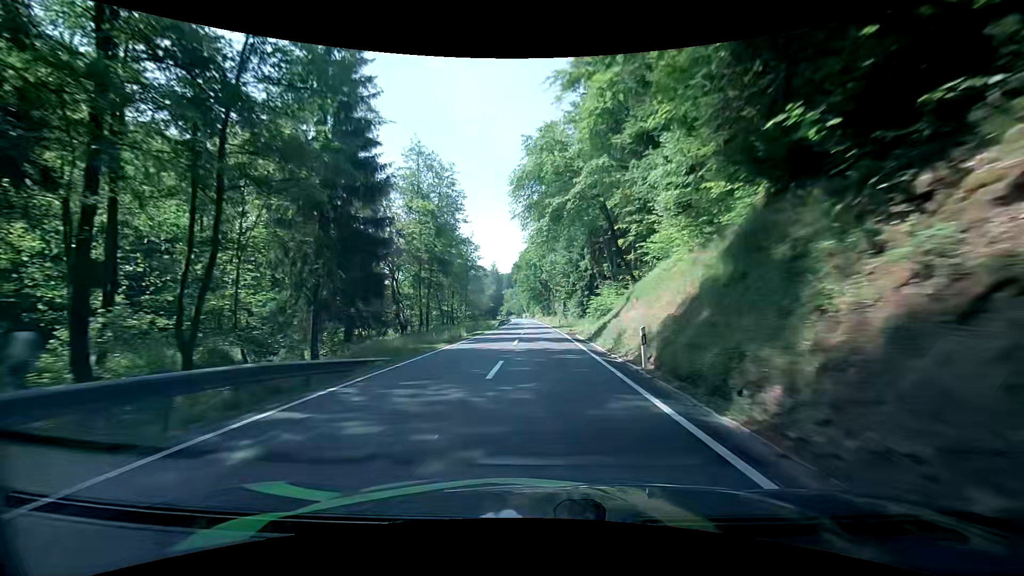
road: secondary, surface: asphalt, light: Day
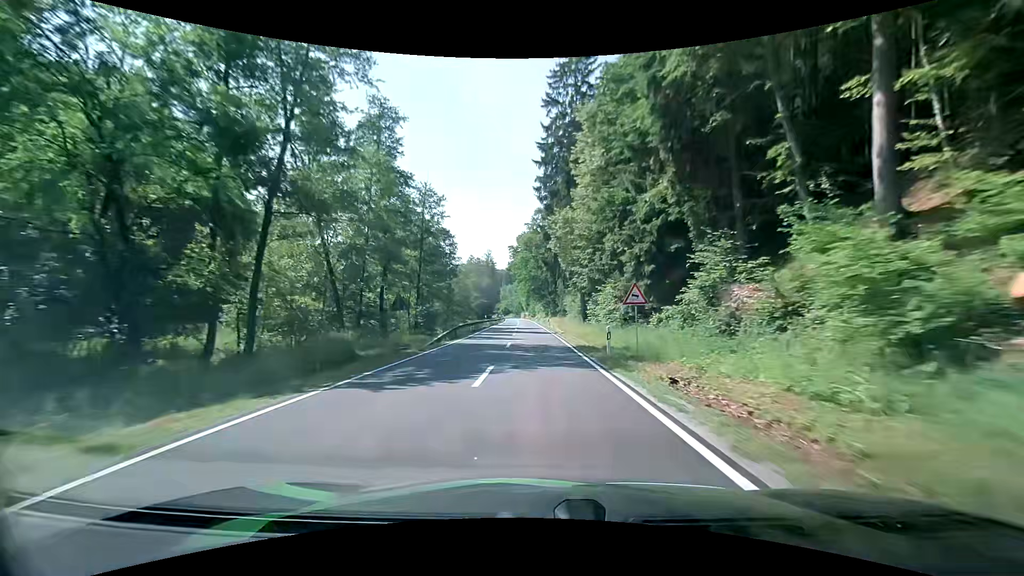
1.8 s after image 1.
(+0.2, +37.1) m; 0°
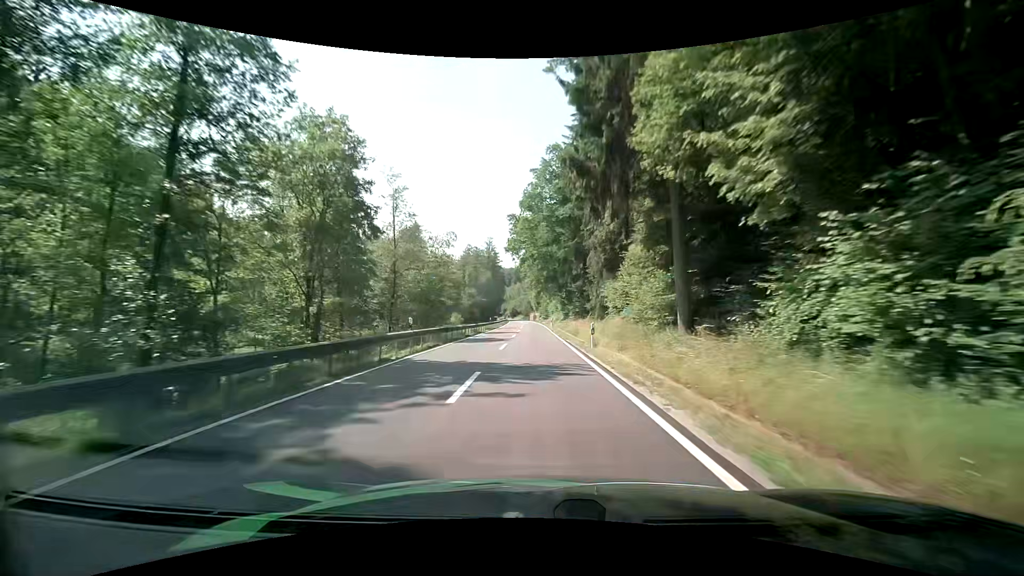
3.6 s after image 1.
(-0.1, +38.1) m; -1°
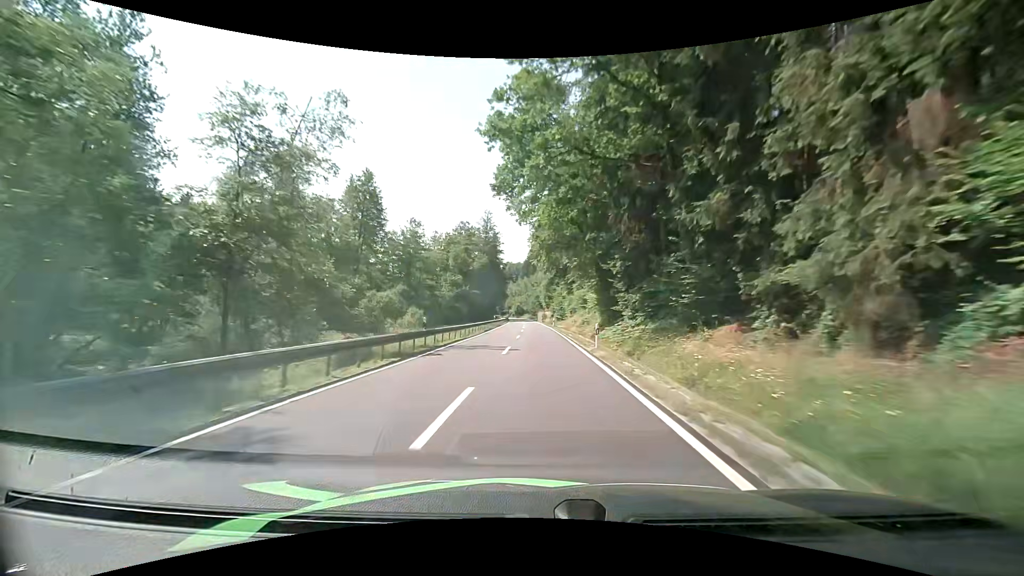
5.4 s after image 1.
(-0.6, +38.7) m; -1°
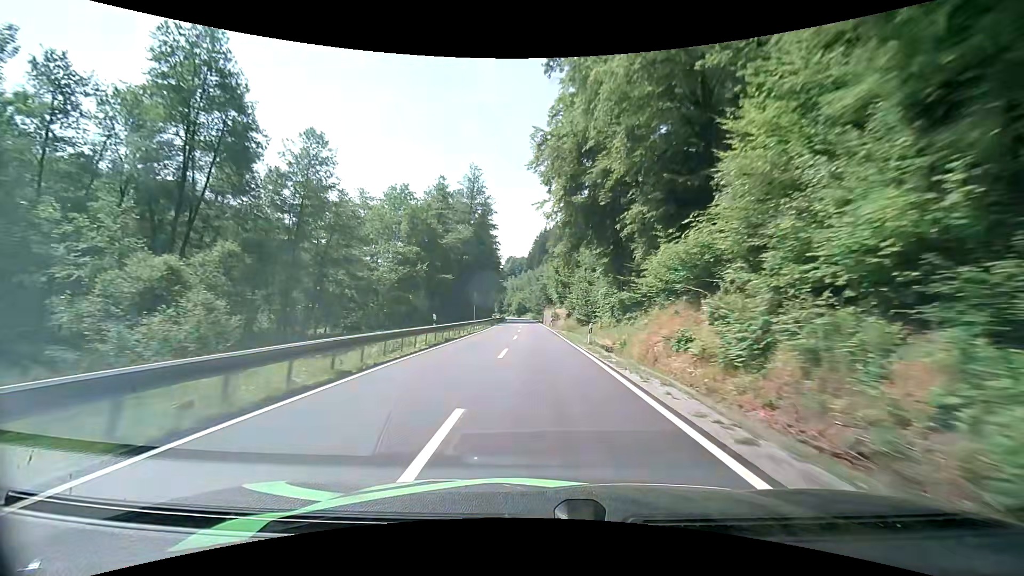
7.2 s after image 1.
(-0.3, +38.1) m; -1°
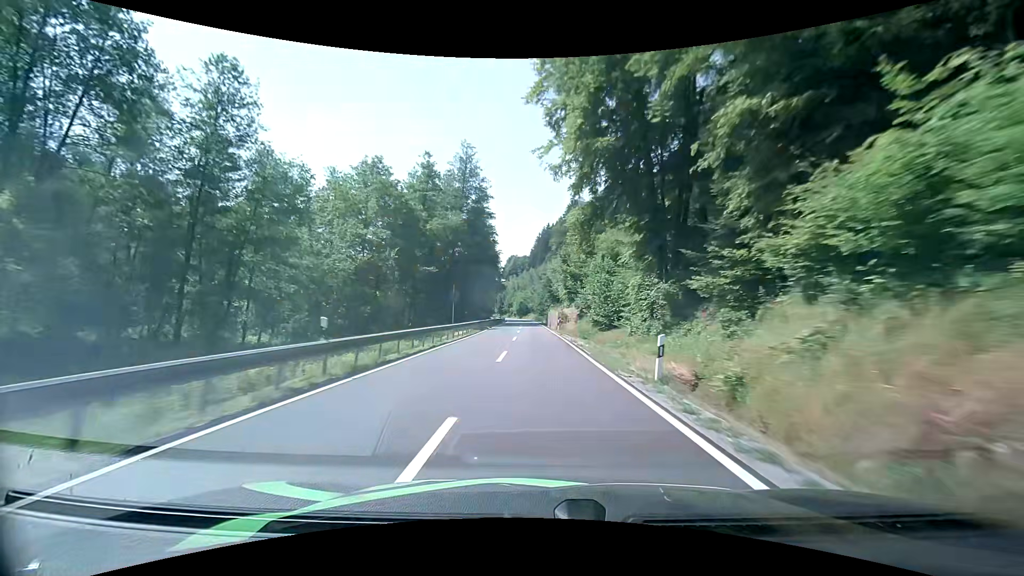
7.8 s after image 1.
(0.0, +12.5) m; 0°
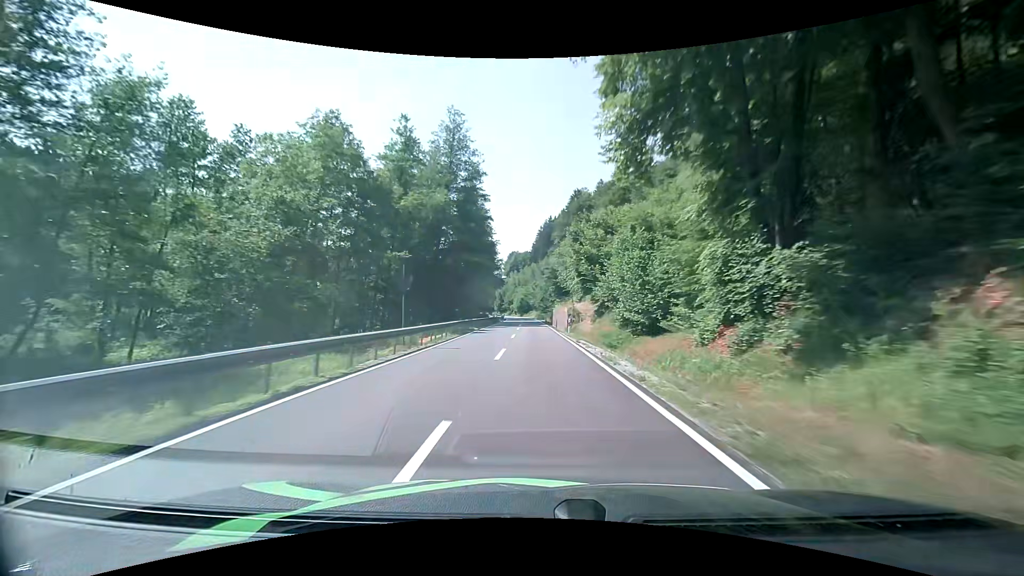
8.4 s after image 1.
(0.0, +12.4) m; 0°
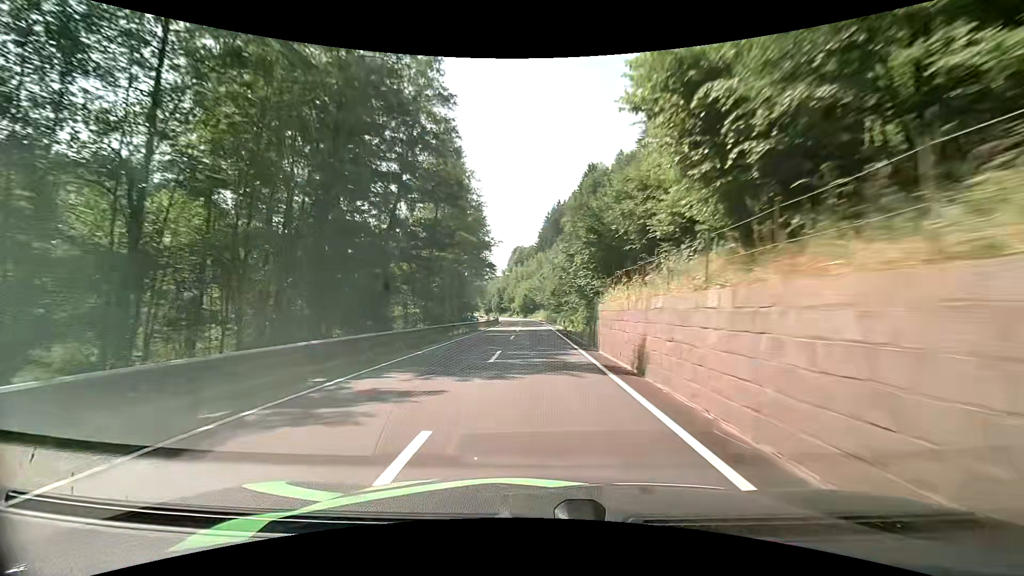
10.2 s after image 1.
(-0.2, +36.4) m; -1°
(0, +10) (0, +20) (0, +30) (0, +40) (0, +50) (0, +60) (-1, +70) (-1, +80) (-2, +90) (-3, +100) m
